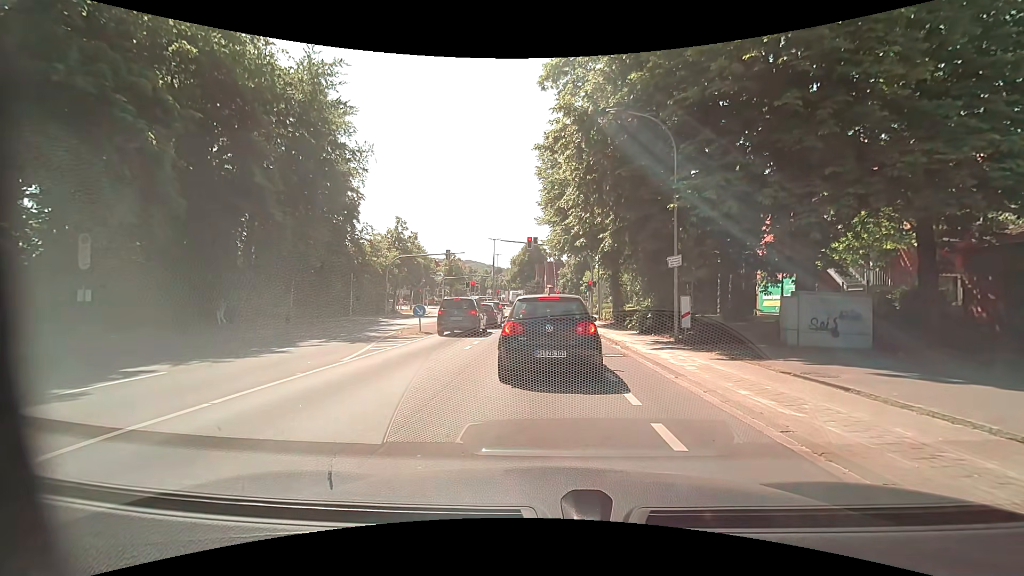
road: tertiary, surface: asphalt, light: Day
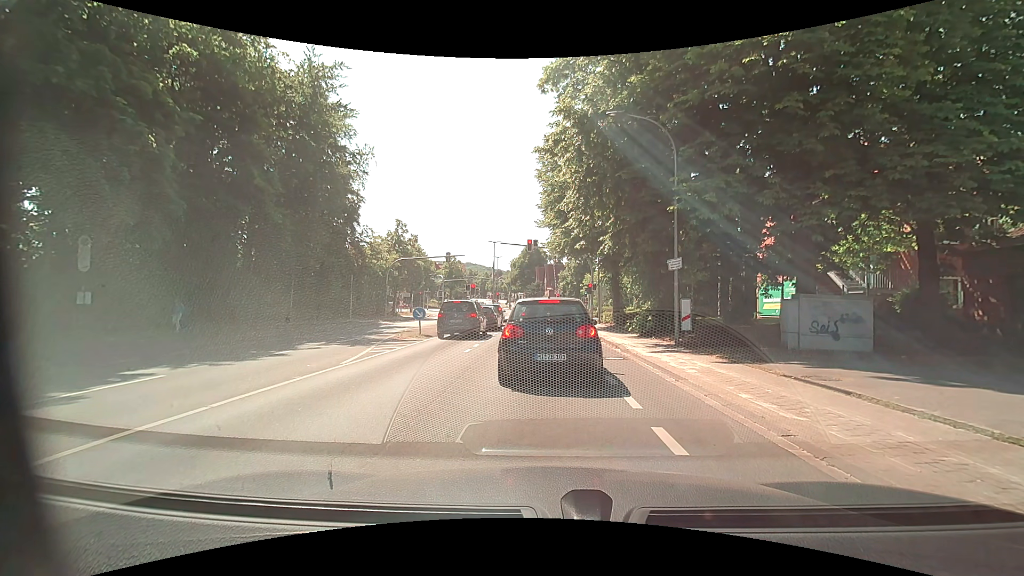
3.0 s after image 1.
(0.0, +0.1) m; 0°
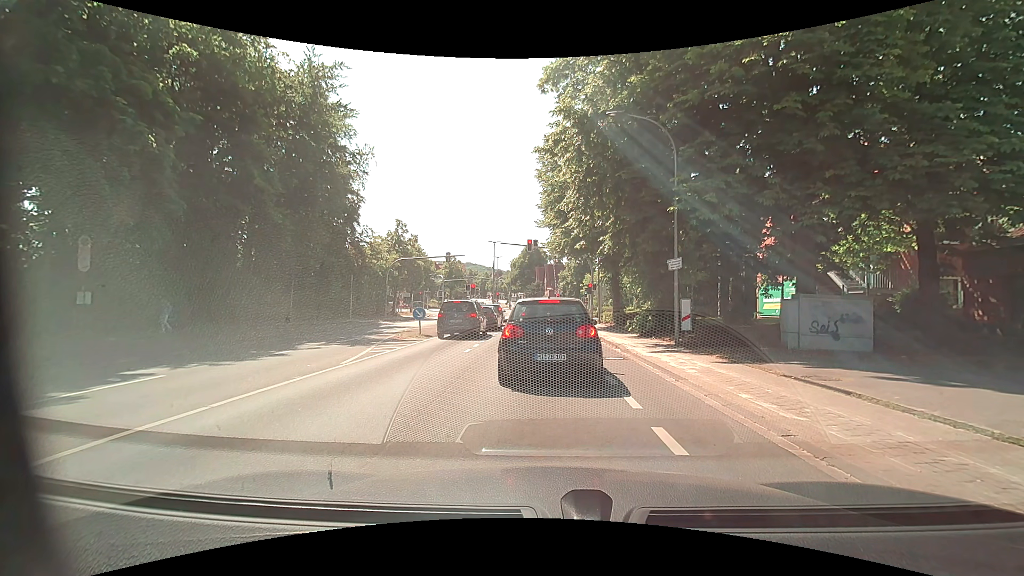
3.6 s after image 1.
(0.0, 0.0) m; 0°
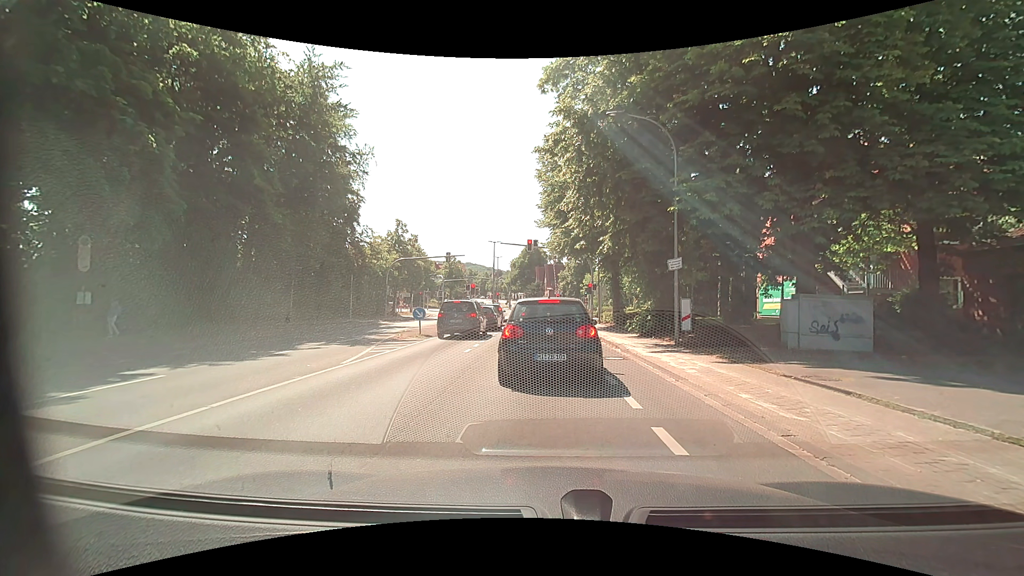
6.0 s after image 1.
(0.0, 0.0) m; 0°
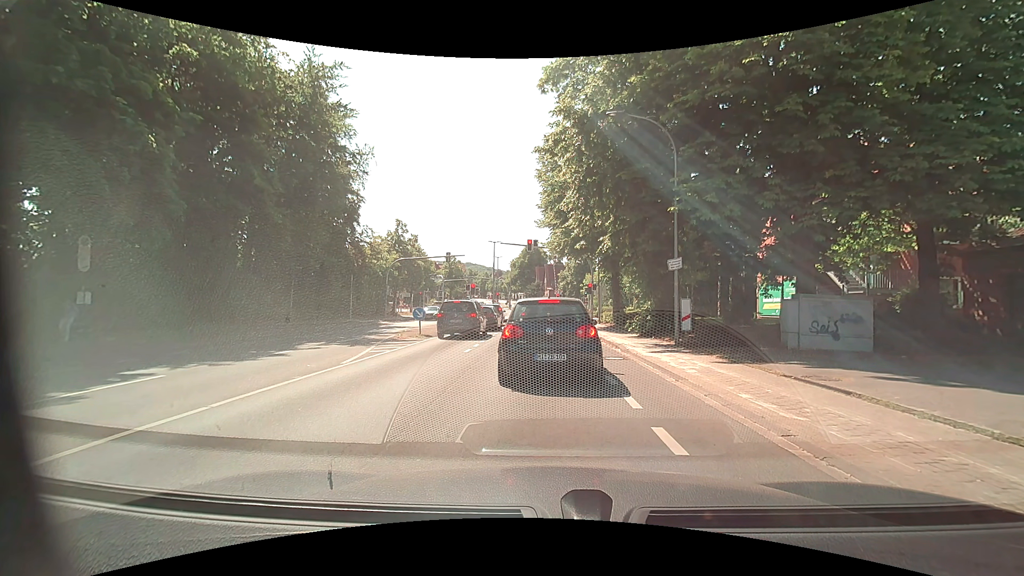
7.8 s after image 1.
(0.0, 0.0) m; 0°
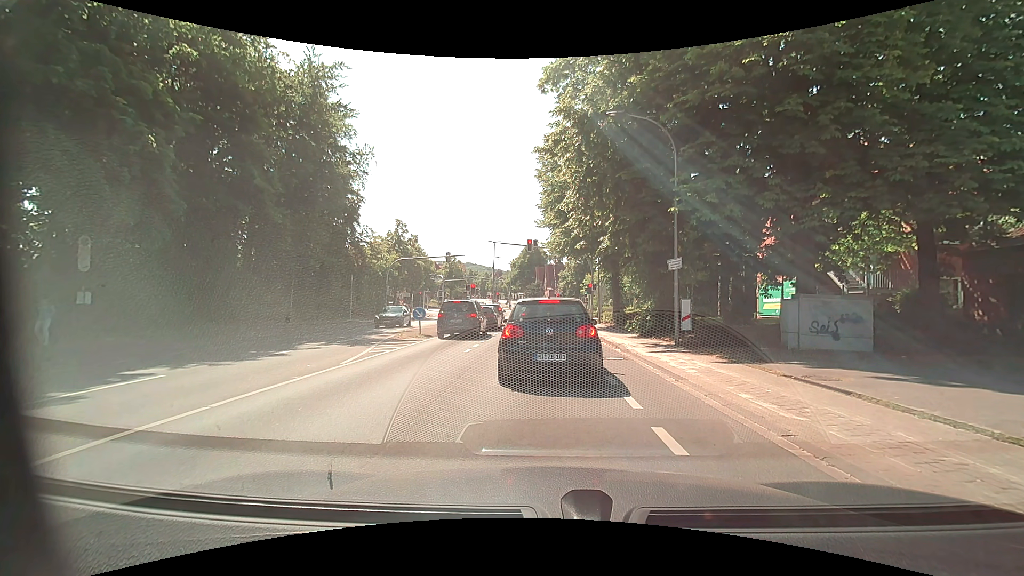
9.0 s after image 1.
(0.0, 0.0) m; 0°
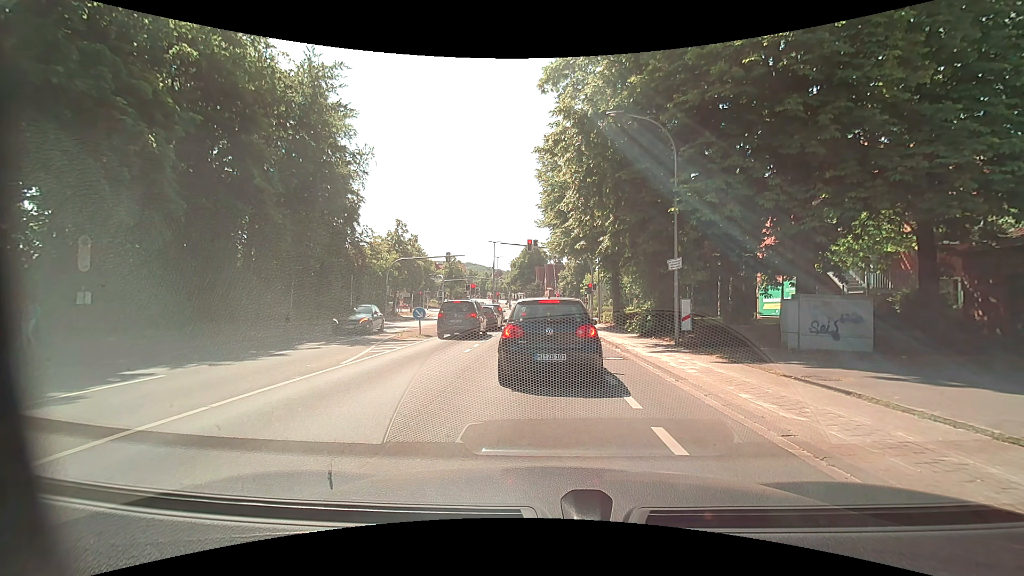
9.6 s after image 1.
(0.0, 0.0) m; 0°
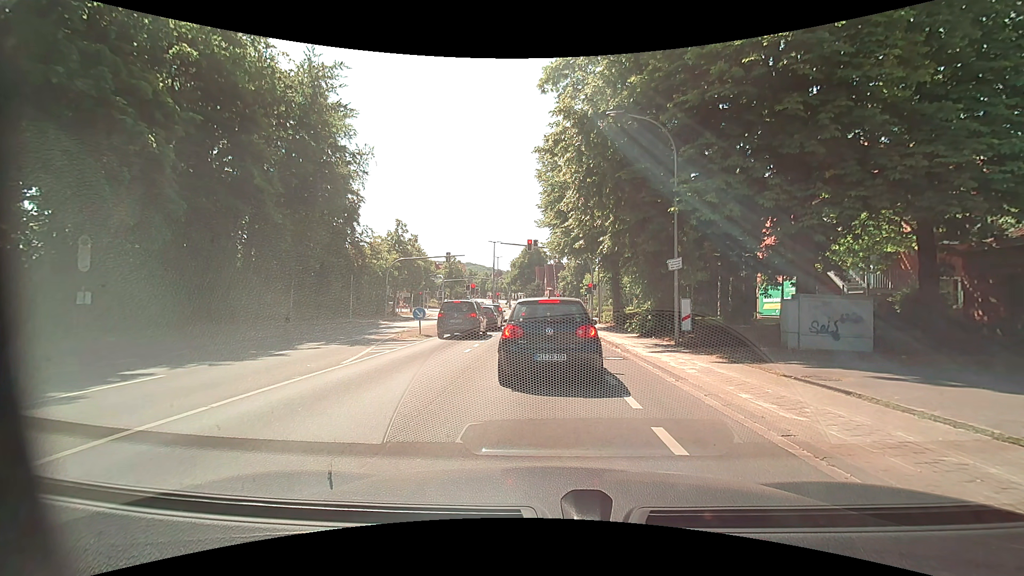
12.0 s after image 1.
(0.0, 0.0) m; 0°
(0, +10) (0, +20) (0, +30) (0, +40) (-1, +50) (-1, +60) (-1, +70) (-2, +80) (-3, +90) (-3, +100) m
